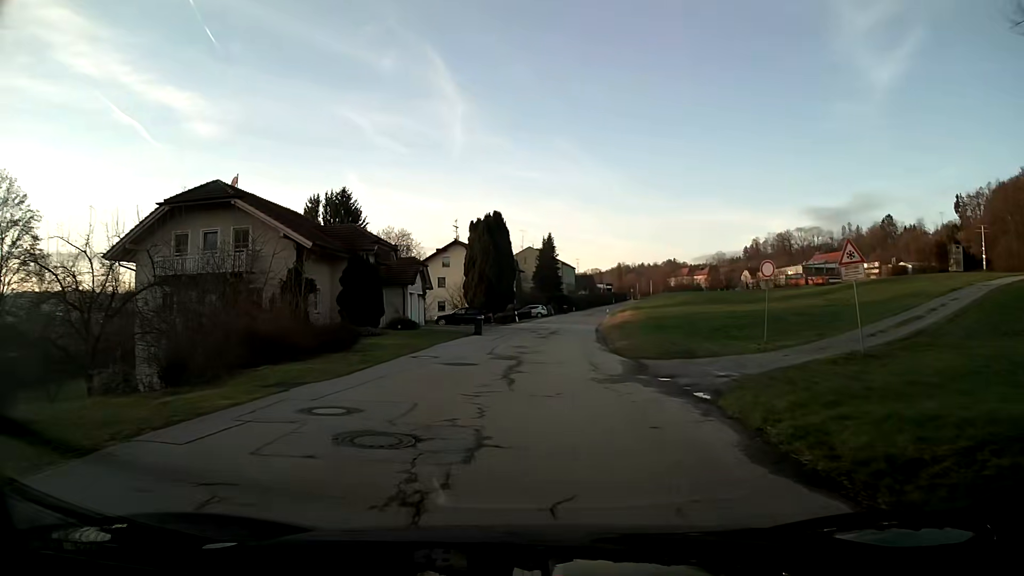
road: tertiary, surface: asphalt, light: Day
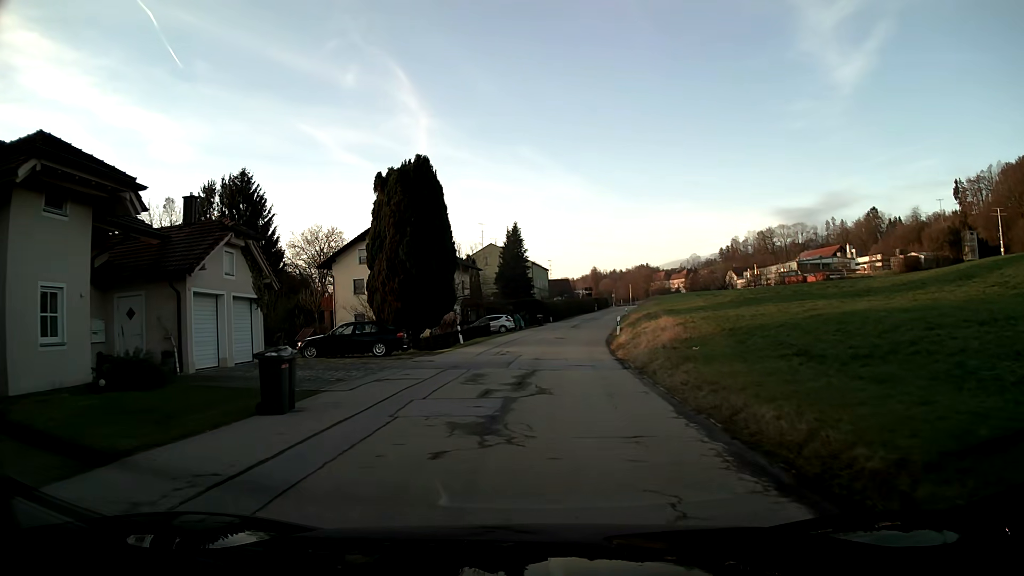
(+0.5, +24.6) m; +2°
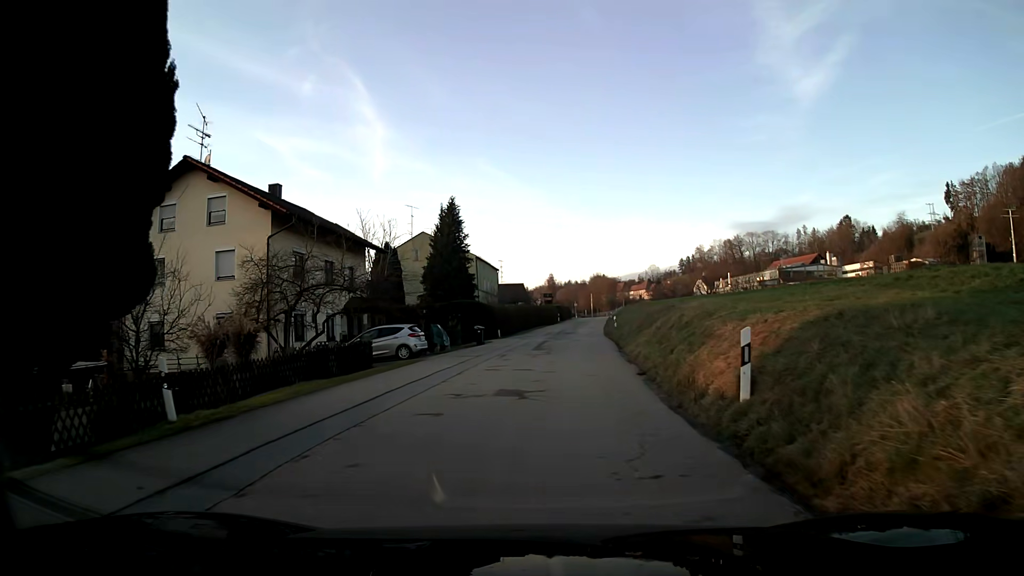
(+0.9, +24.6) m; +4°
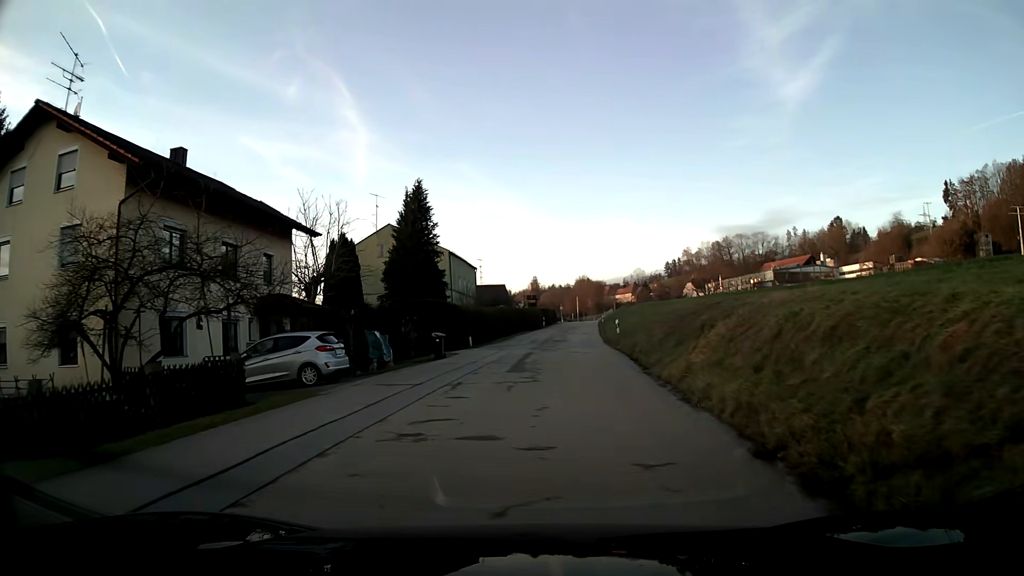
(+0.1, +9.7) m; +2°
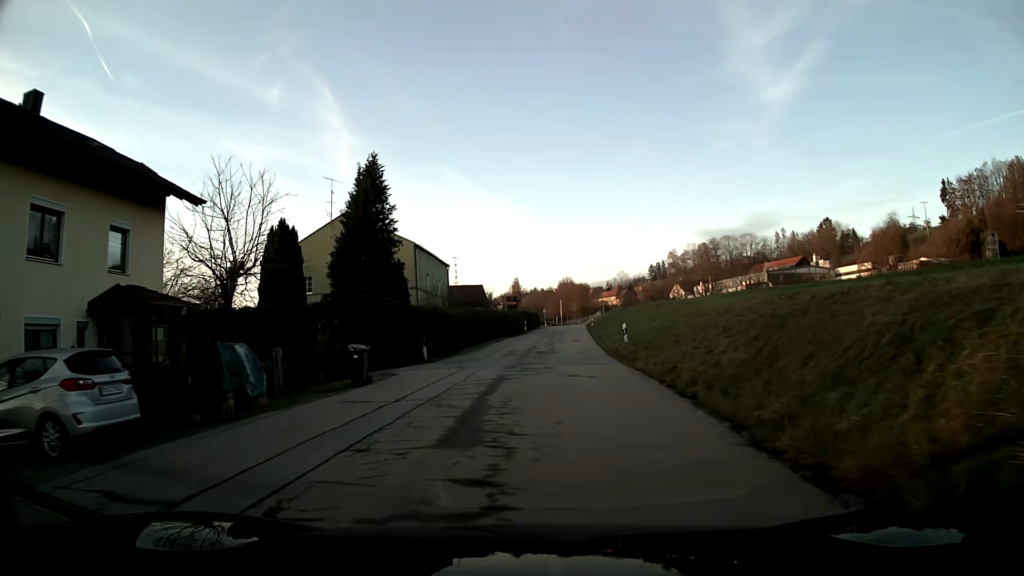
(+0.1, +9.7) m; +1°
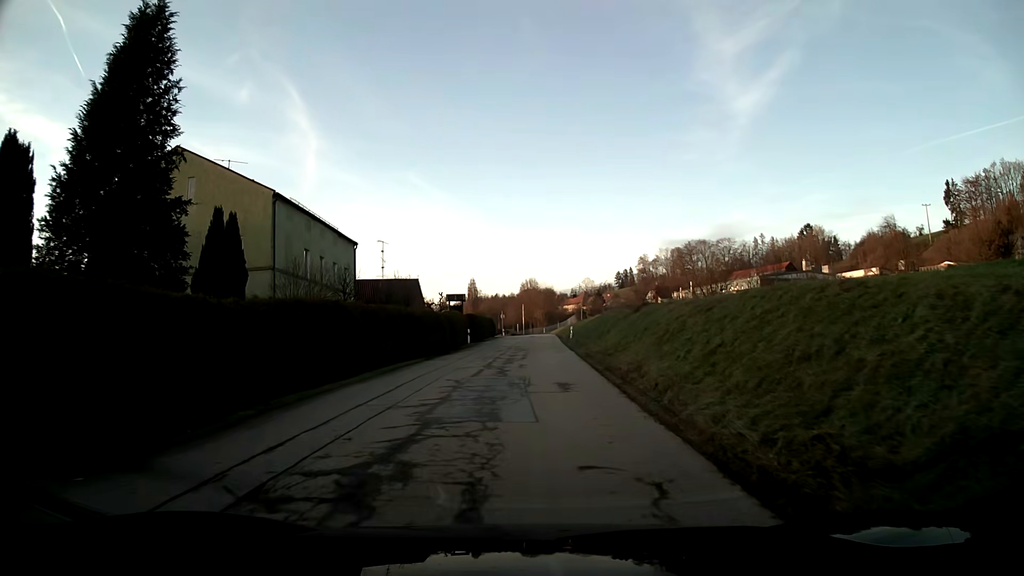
(+0.7, +24.3) m; +3°
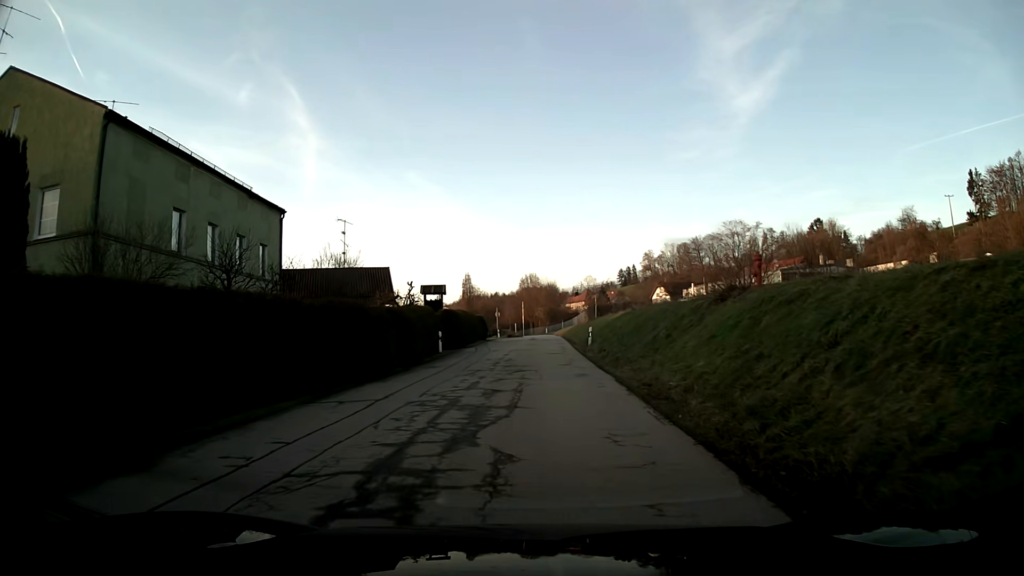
(0.0, +14.6) m; 0°
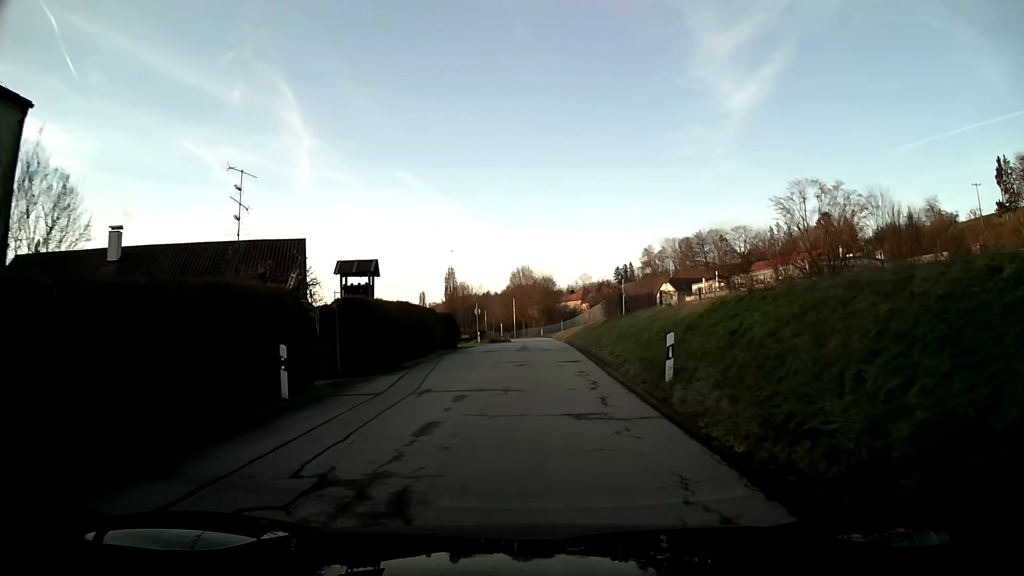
(+0.1, +19.6) m; 0°
(0, +10) (0, +20) (0, +30) (0, +40) (0, +50) (0, +60) (0, +70) (-1, +80) (-1, +90) (-2, +100) m
